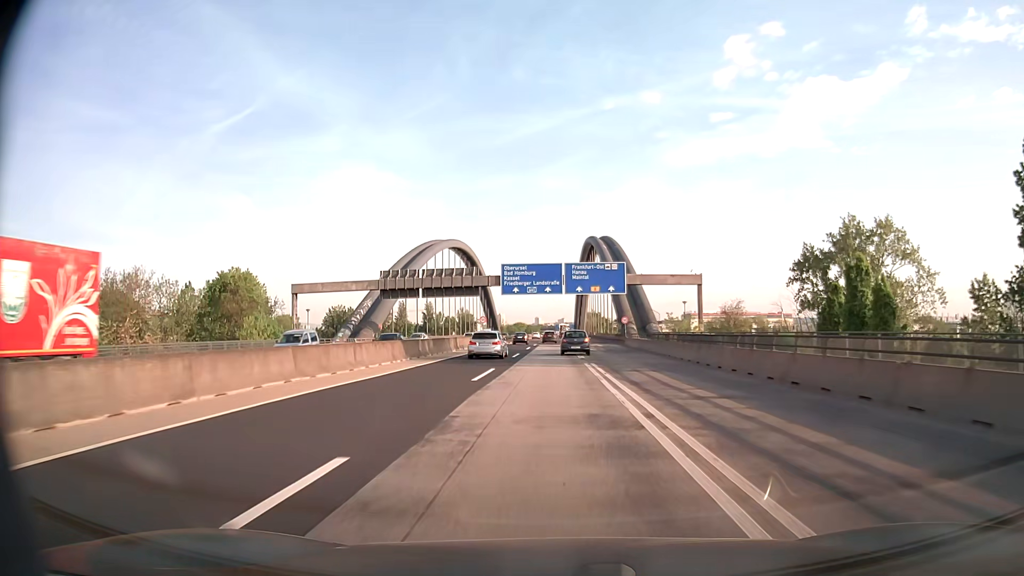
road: motorway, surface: asphalt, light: Day
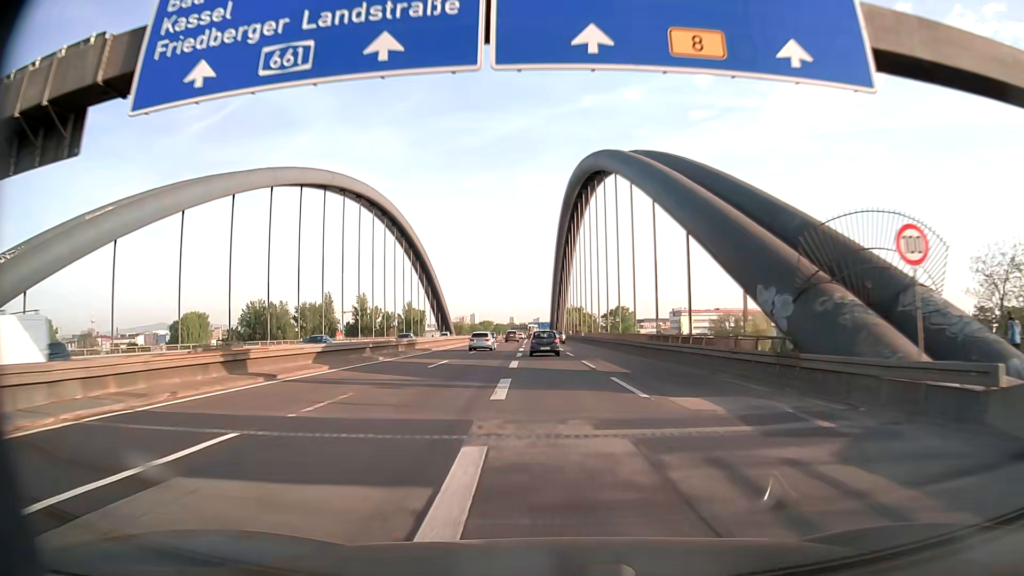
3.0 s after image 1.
(+1.8, +69.1) m; +2°
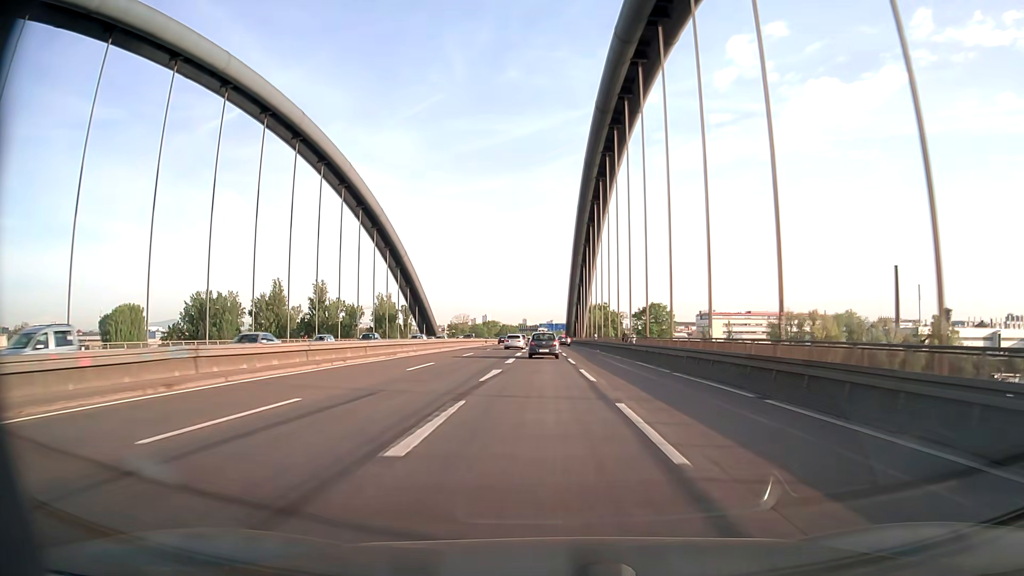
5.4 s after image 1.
(-1.0, +55.6) m; -1°
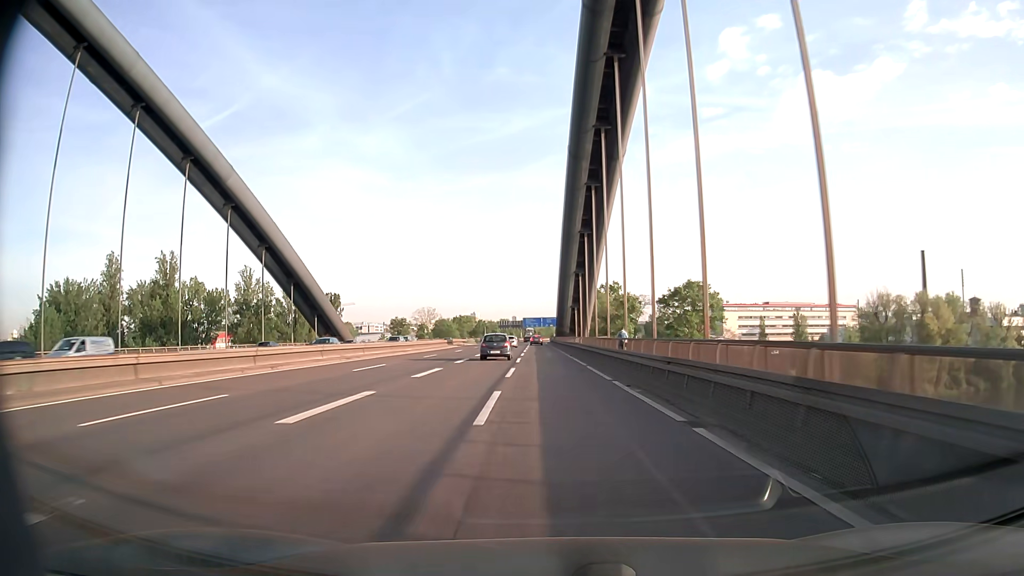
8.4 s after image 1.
(+1.1, +69.9) m; +1°
(0, +10) (0, +20) (0, +30) (-1, +40) (-1, +50) (-1, +60) (-1, +70) (-2, +80) (-2, +90) (-3, +100) m
